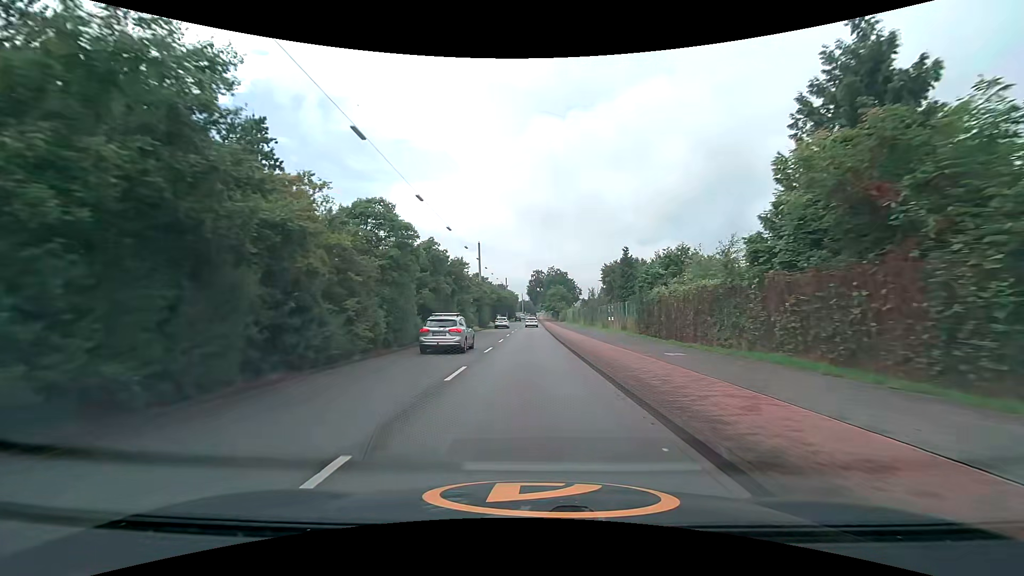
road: secondary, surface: asphalt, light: Day
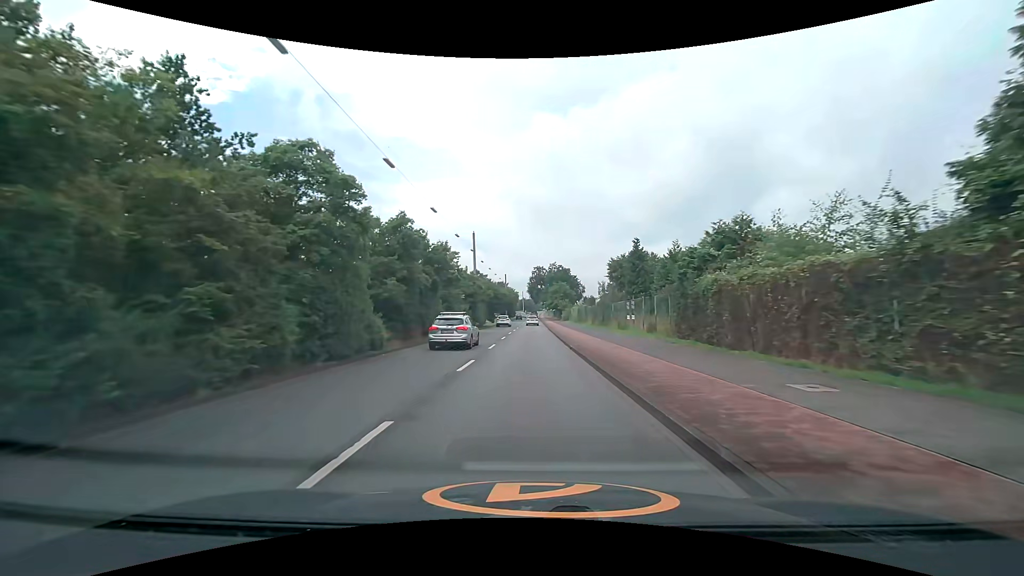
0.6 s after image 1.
(0.0, +7.5) m; +1°
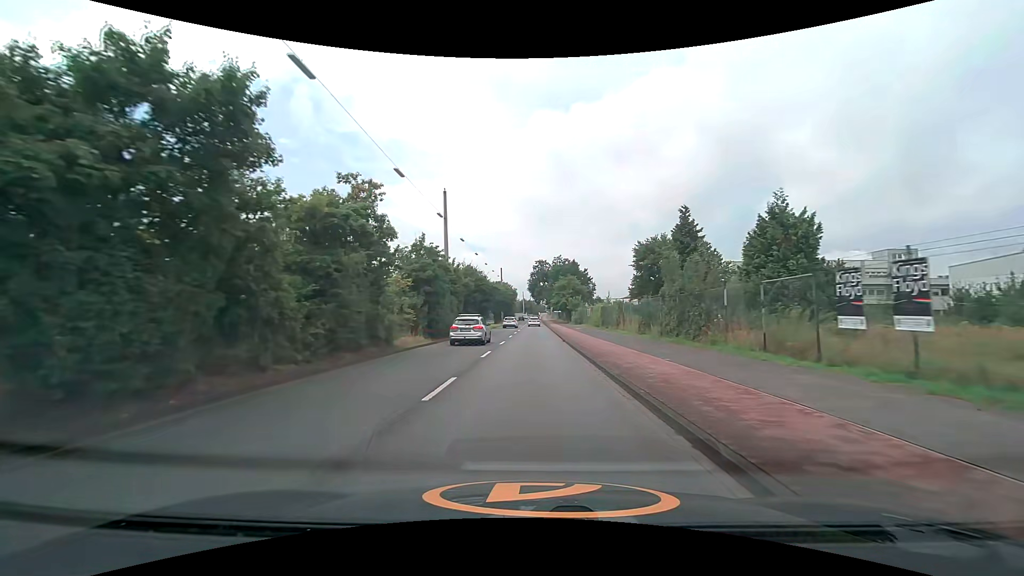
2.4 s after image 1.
(-0.3, +22.5) m; -1°
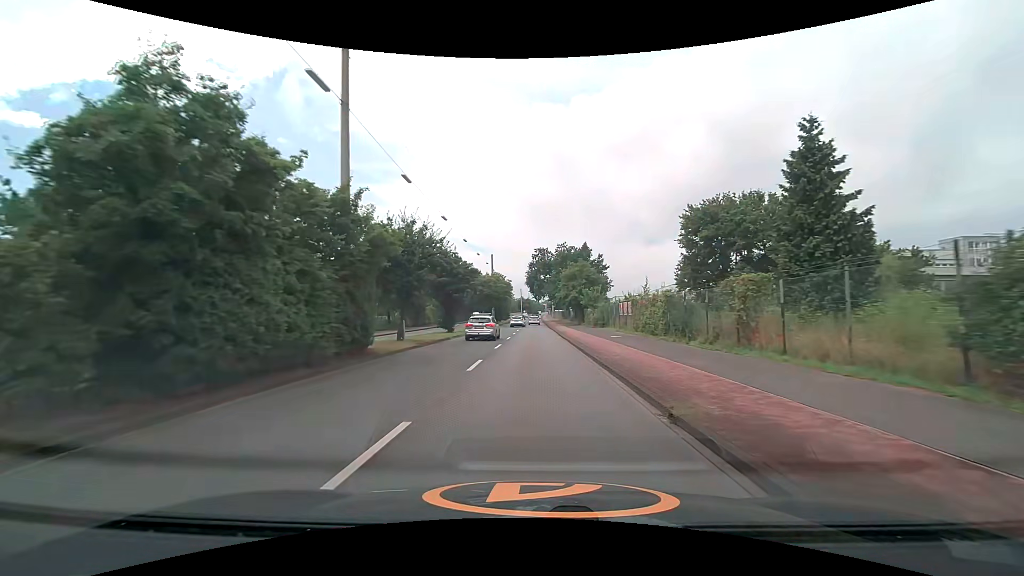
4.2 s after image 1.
(+0.1, +22.8) m; 0°
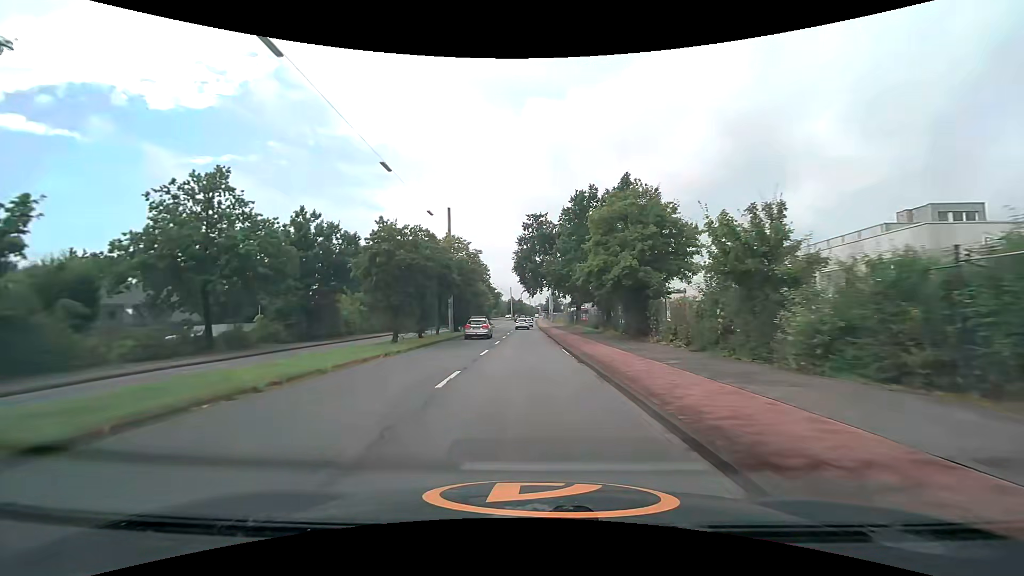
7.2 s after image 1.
(+0.3, +38.8) m; +1°
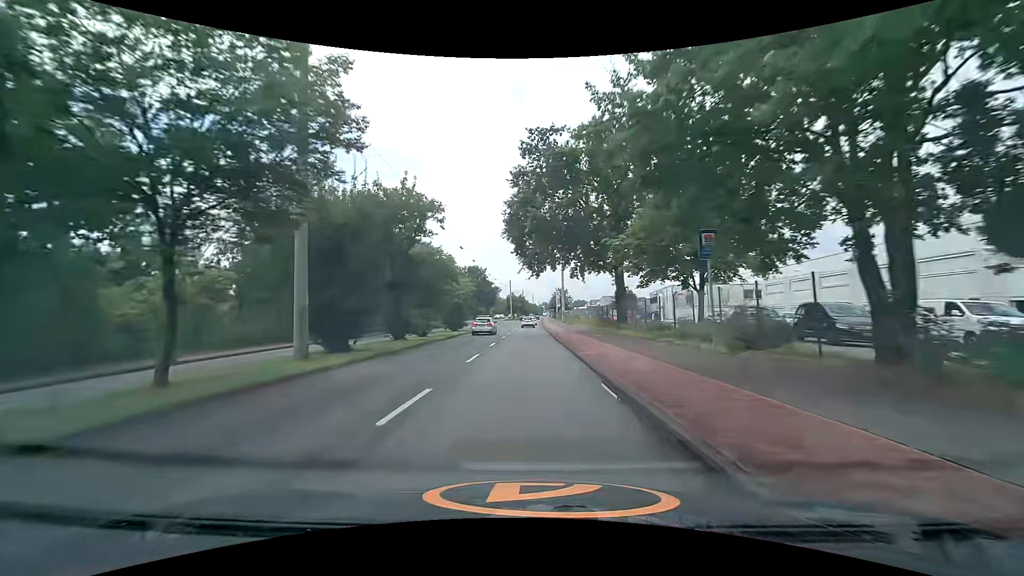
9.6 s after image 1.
(-0.1, +30.8) m; 0°
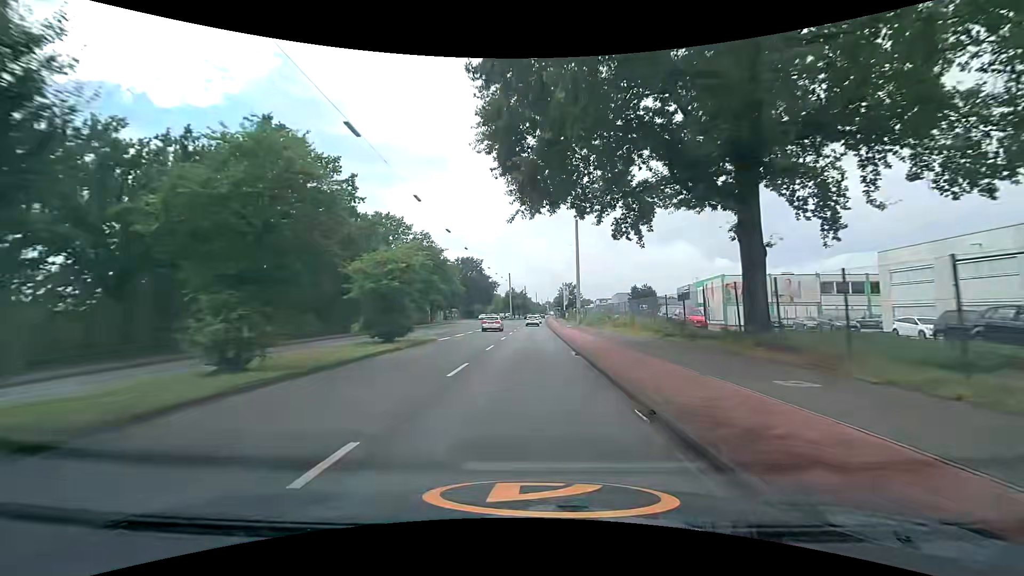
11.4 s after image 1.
(-0.1, +22.3) m; 0°
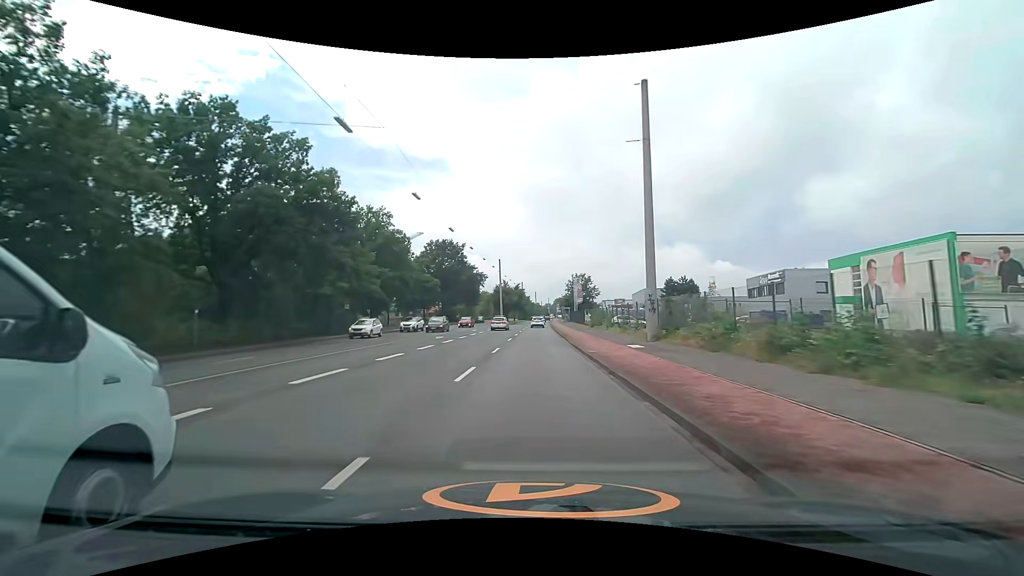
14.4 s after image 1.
(-0.2, +36.9) m; 0°
(0, +10) (0, +20) (0, +30) (0, +40) (+1, +50) (+1, +60) (+1, +70) (+2, +80) (+2, +90) (+2, +100) m
